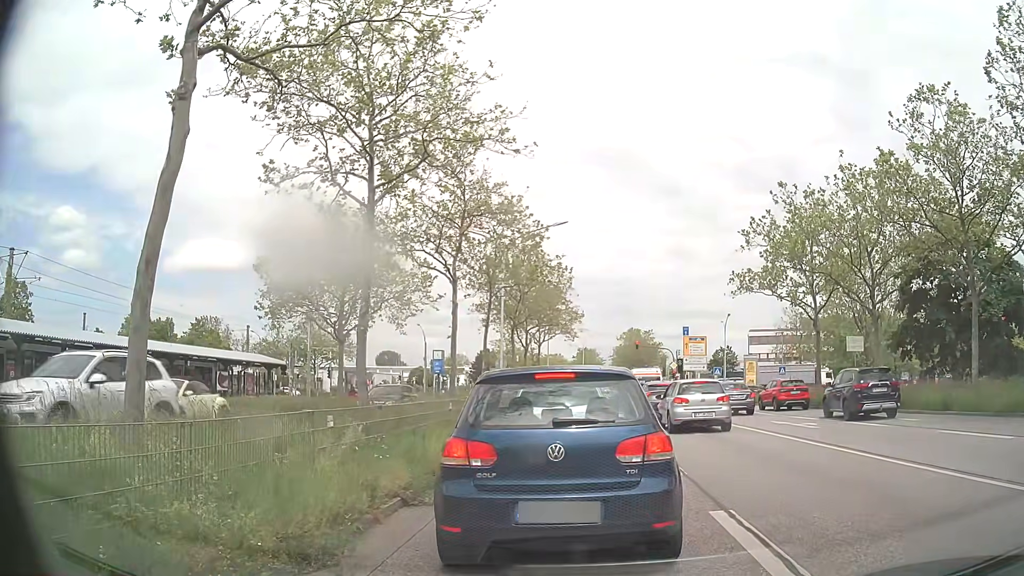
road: primary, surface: asphalt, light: Day
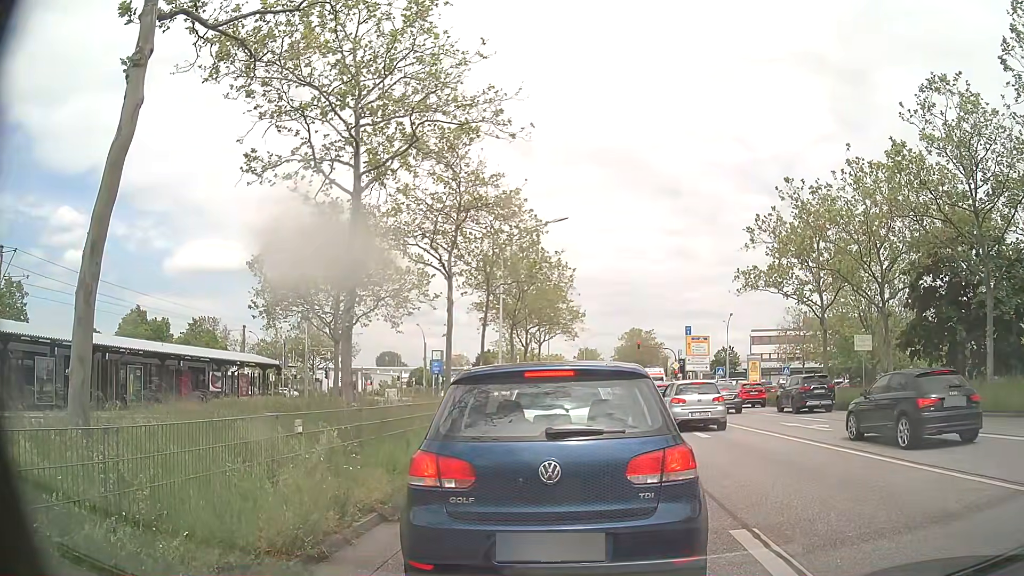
(0.0, +0.9) m; 0°
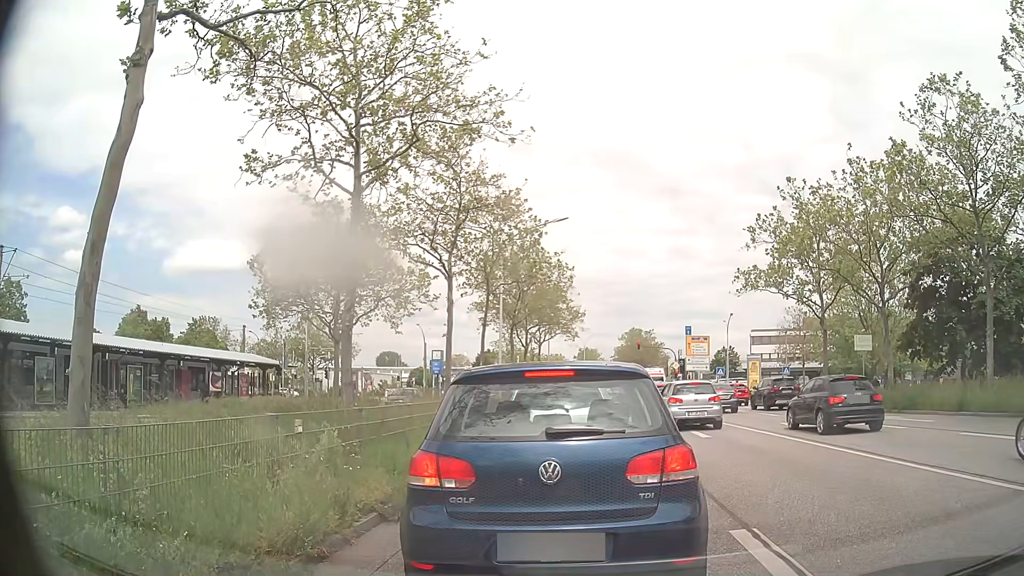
(0.0, 0.0) m; 0°
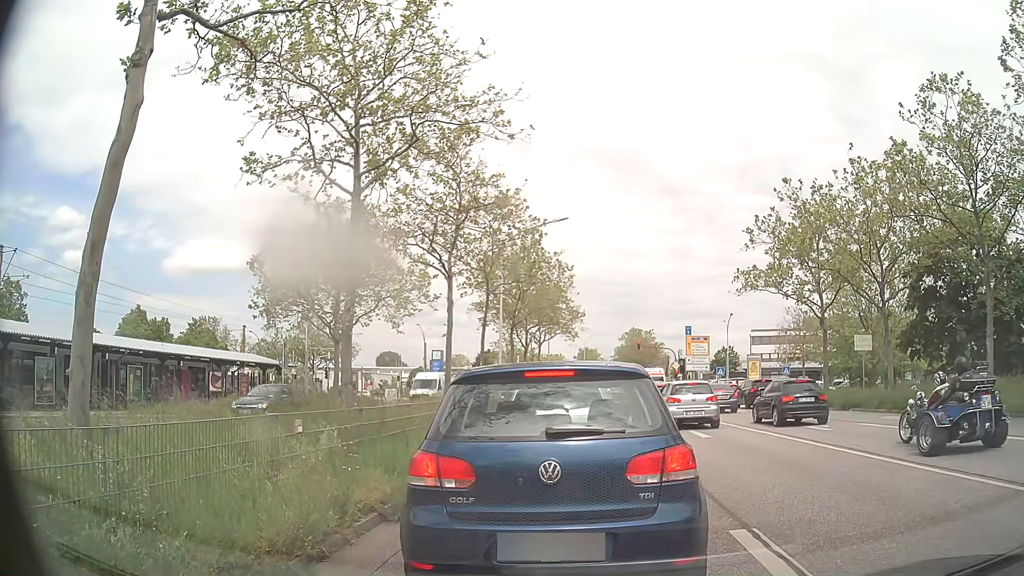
(0.0, 0.0) m; 0°
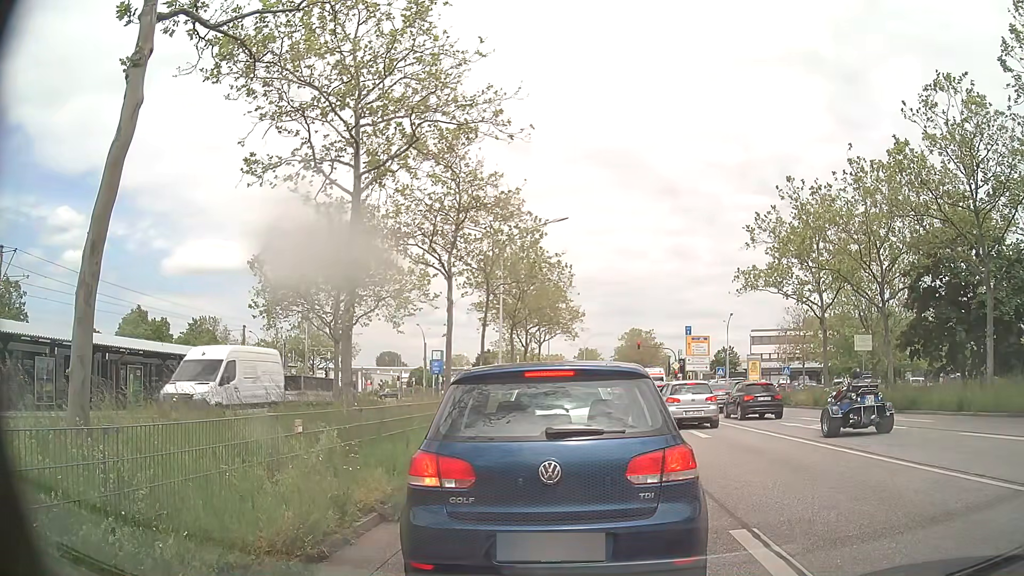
(0.0, 0.0) m; 0°
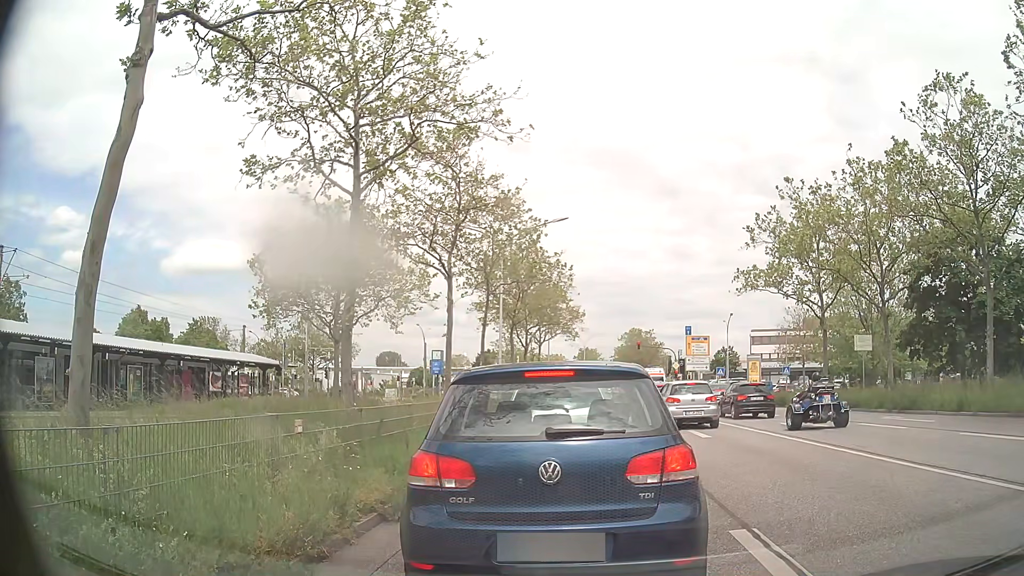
(0.0, 0.0) m; 0°
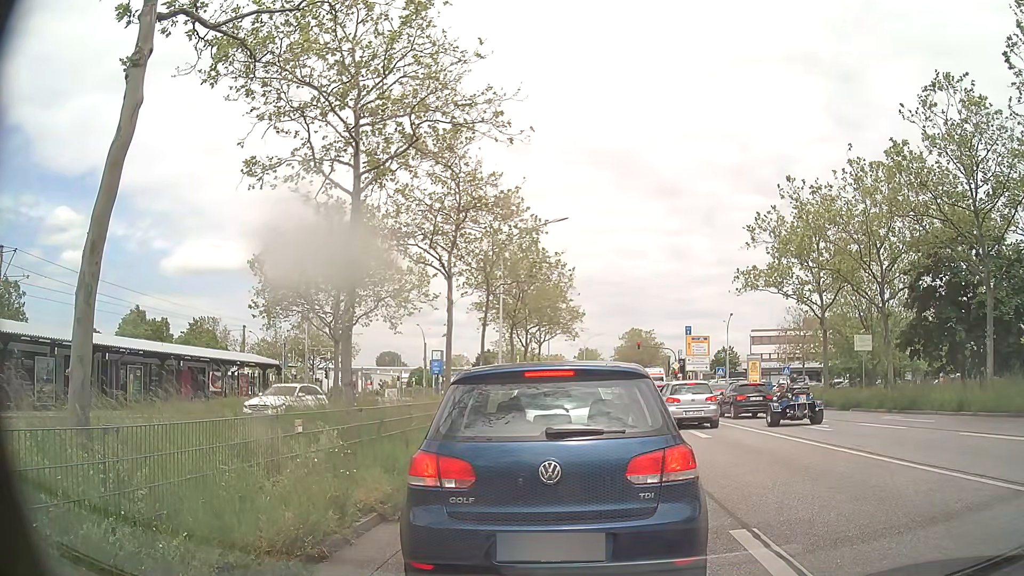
(0.0, 0.0) m; 0°
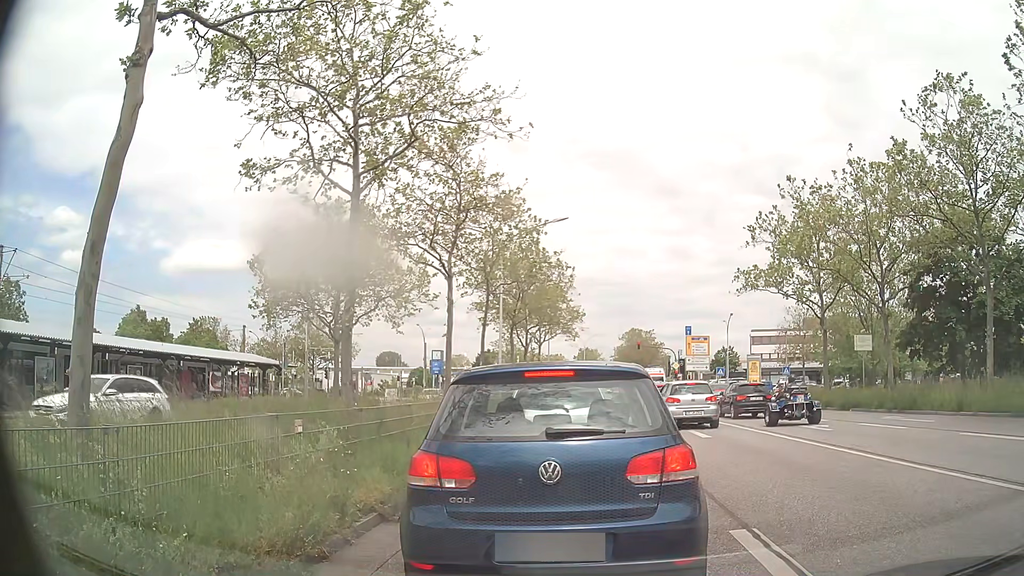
(0.0, 0.0) m; 0°
